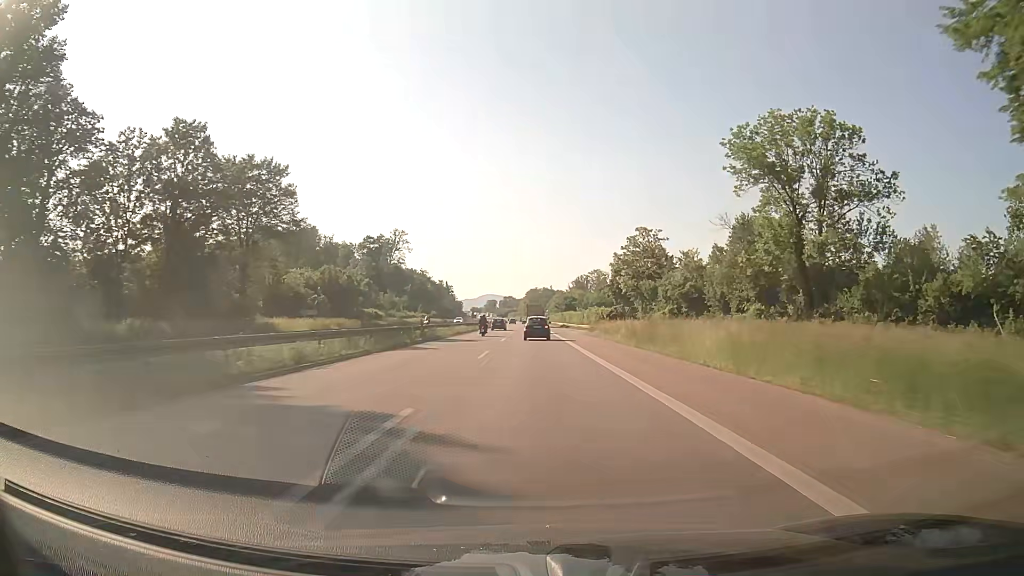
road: trunk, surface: asphalt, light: Day
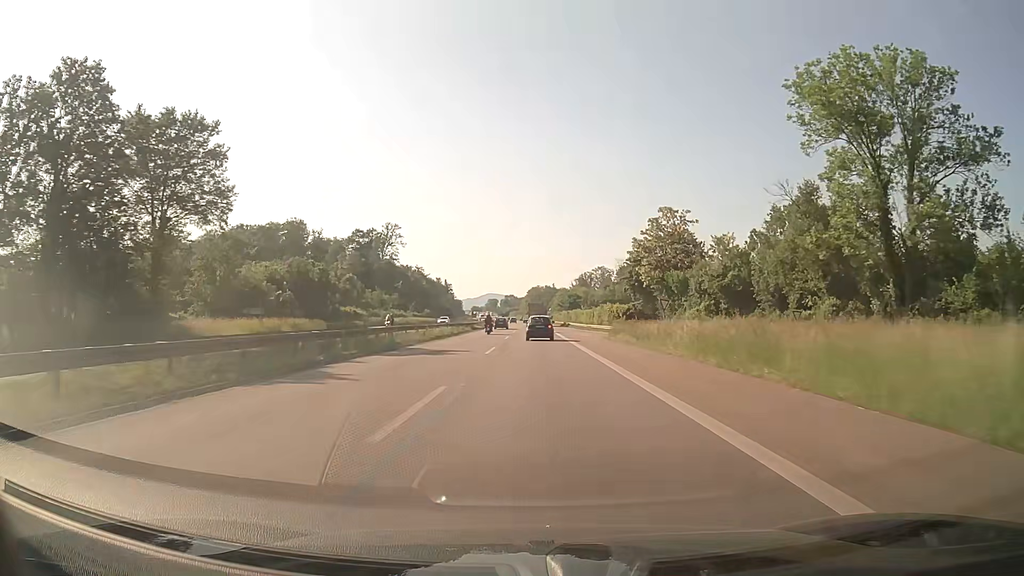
(0.0, +15.0) m; 0°
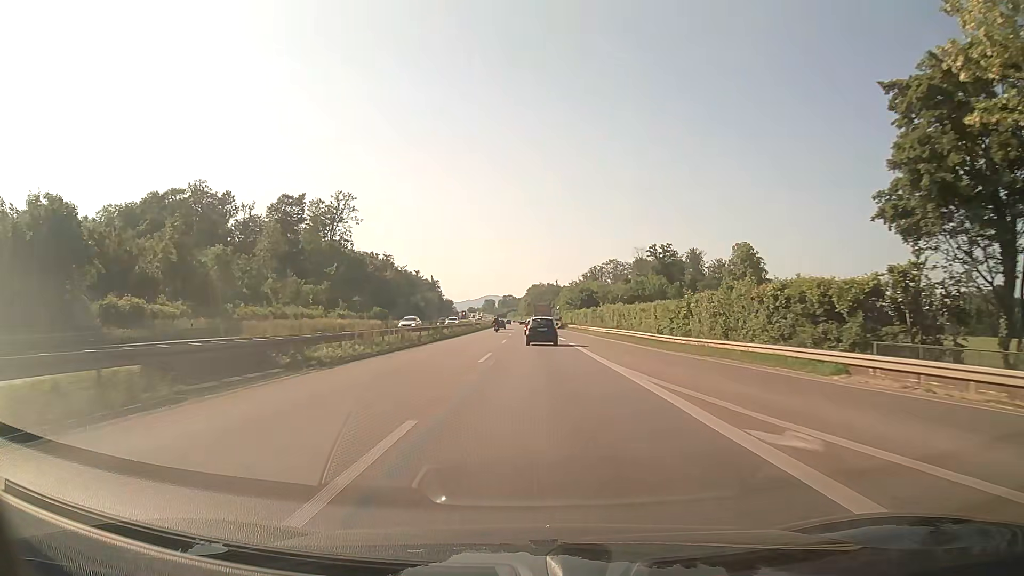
(-0.2, +59.0) m; 0°
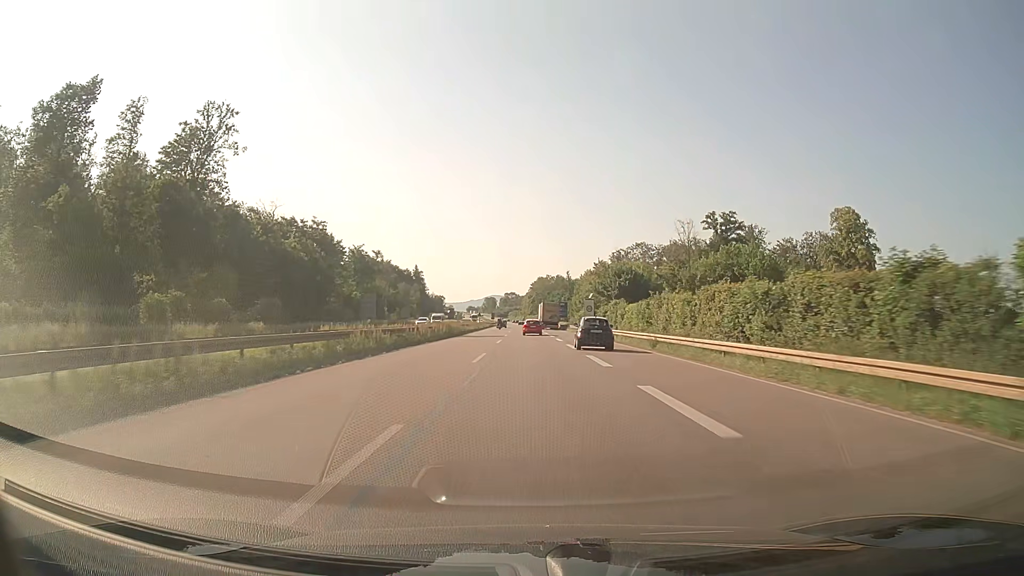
(-0.5, +73.8) m; 0°
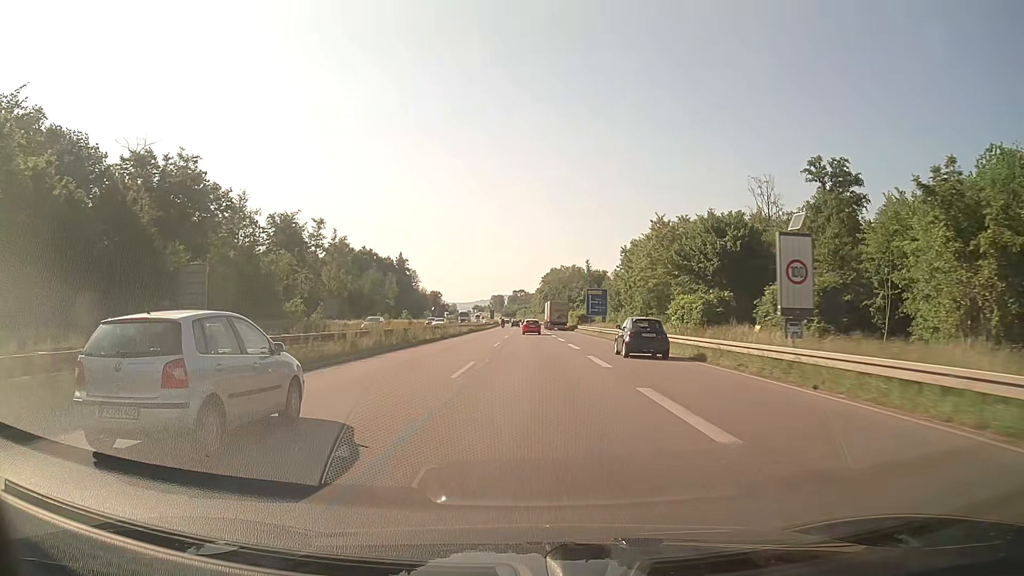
(-0.4, +60.4) m; -1°
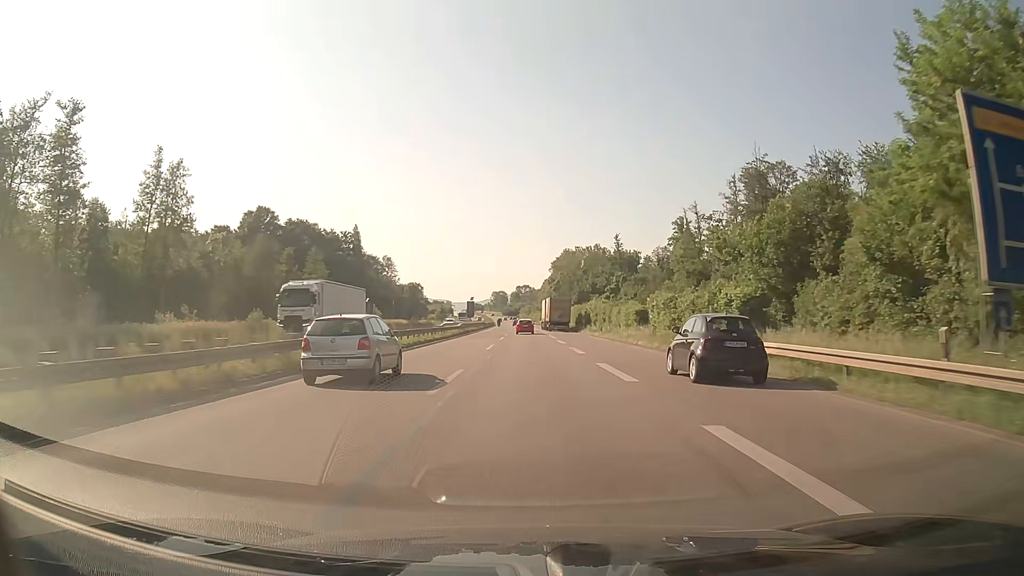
(-0.5, +77.2) m; -1°
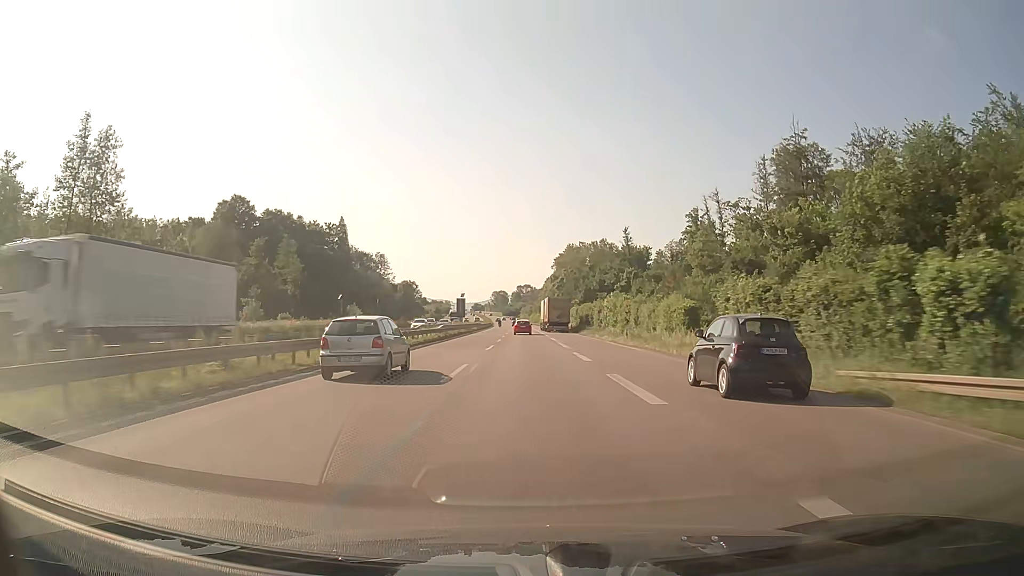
(0.0, +15.6) m; 0°
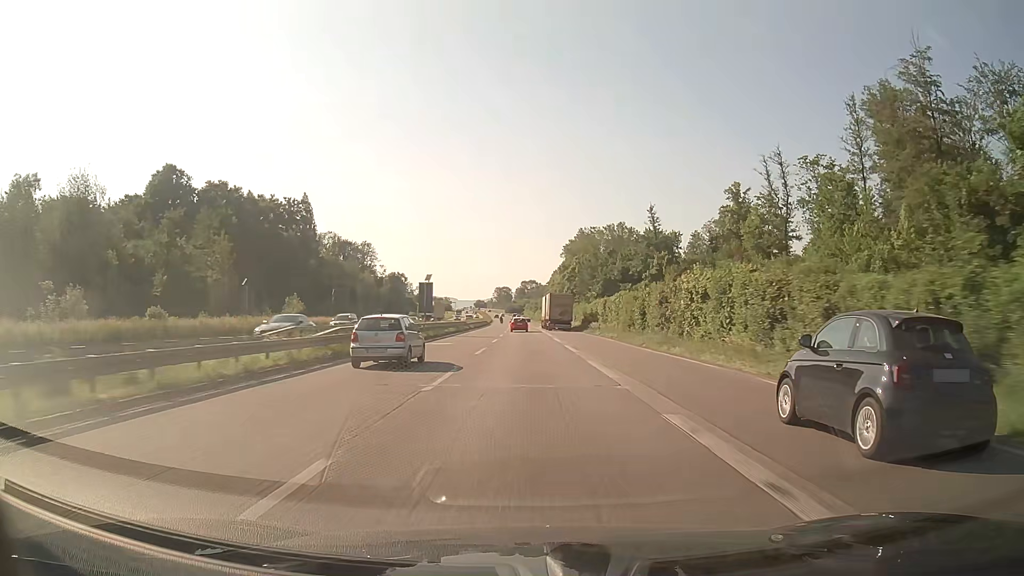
(0.0, +31.4) m; 0°
(0, +10) (0, +20) (0, +30) (0, +40) (0, +50) (0, +60) (-1, +70) (-1, +80) (-1, +90) (-1, +100) m
